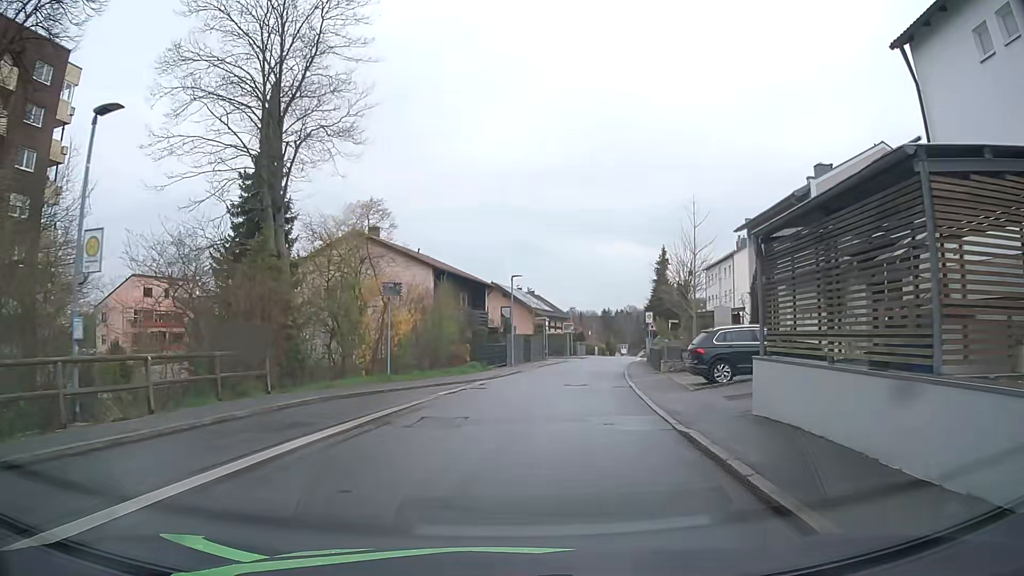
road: residential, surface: asphalt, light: Day
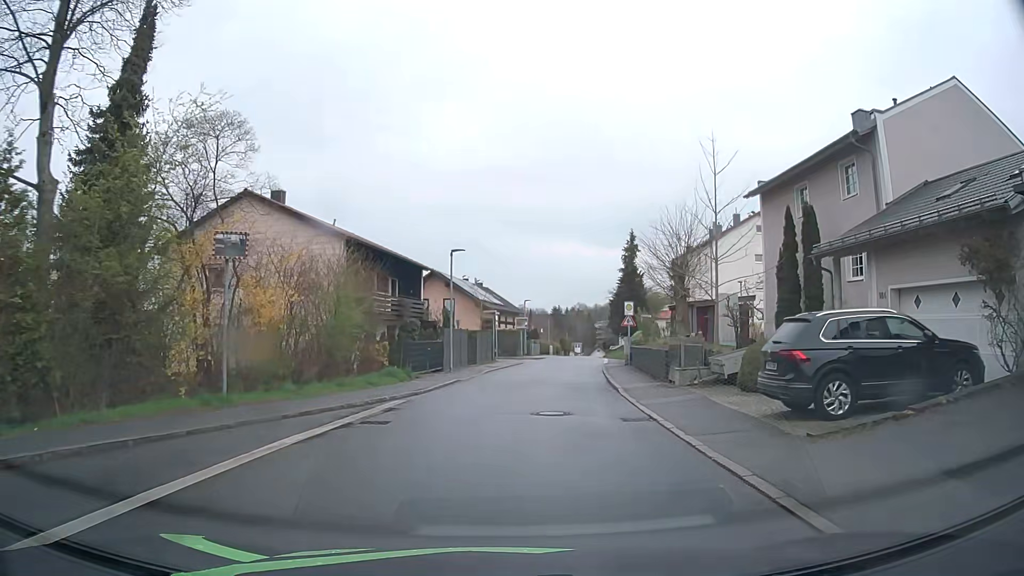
(+0.3, +9.8) m; +4°
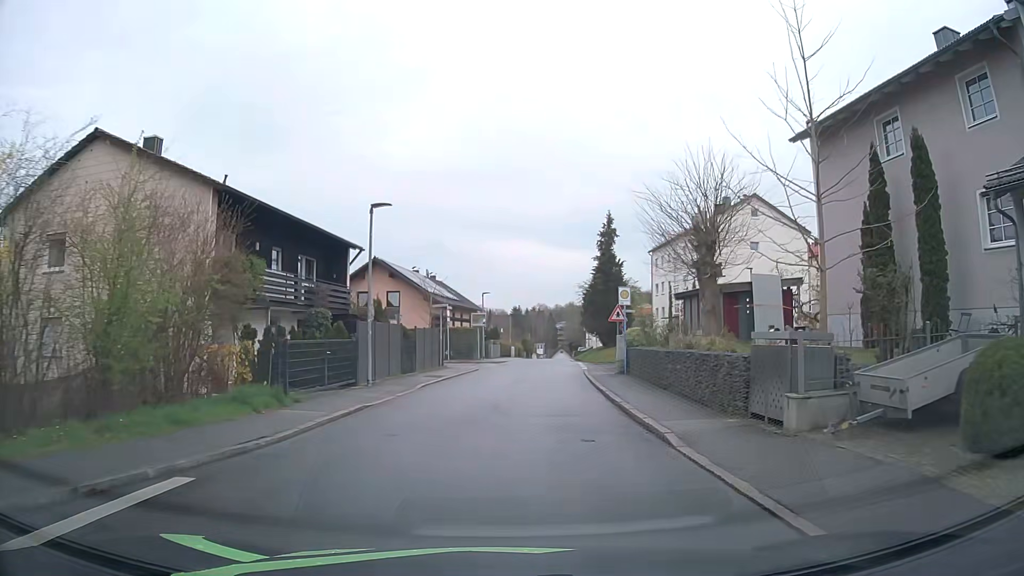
(+0.3, +9.6) m; +4°
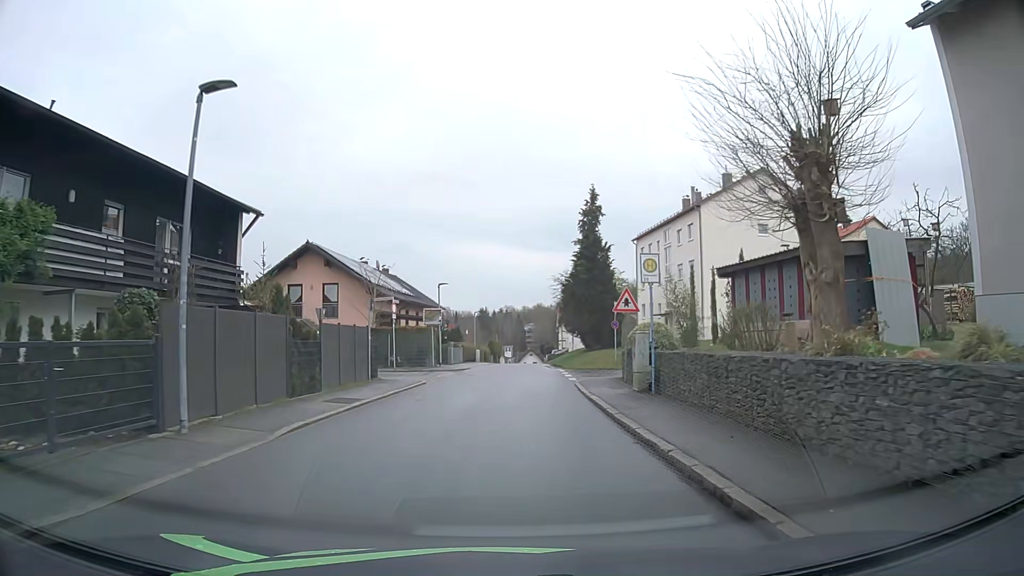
(+0.1, +9.7) m; +2°
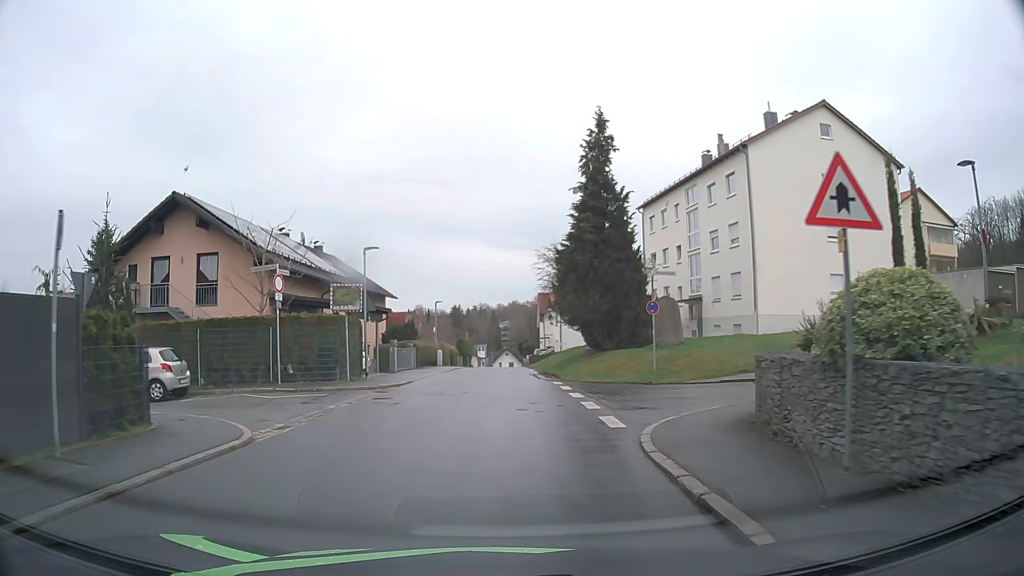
(+0.4, +15.2) m; +2°
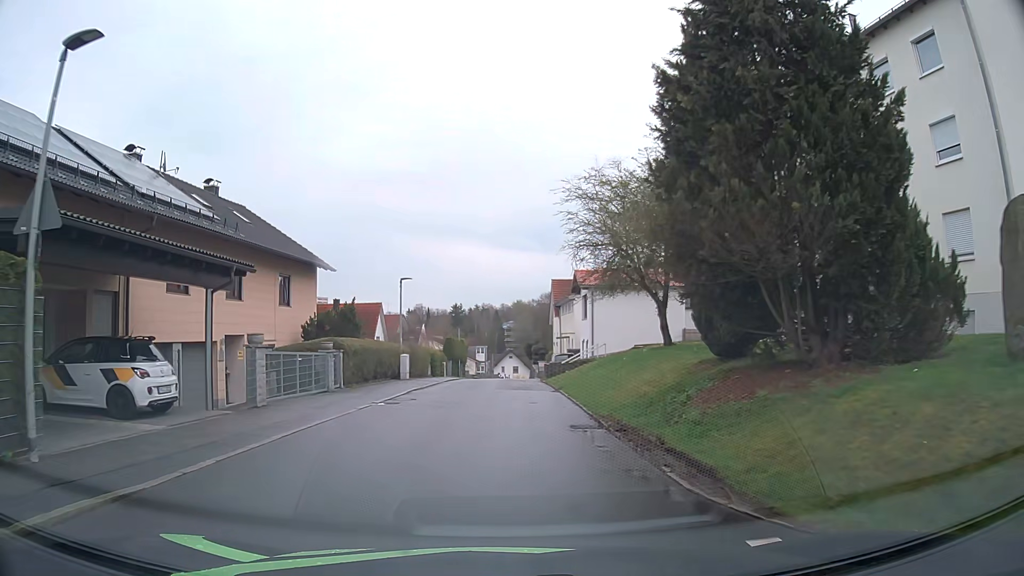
(0.0, +19.5) m; -1°
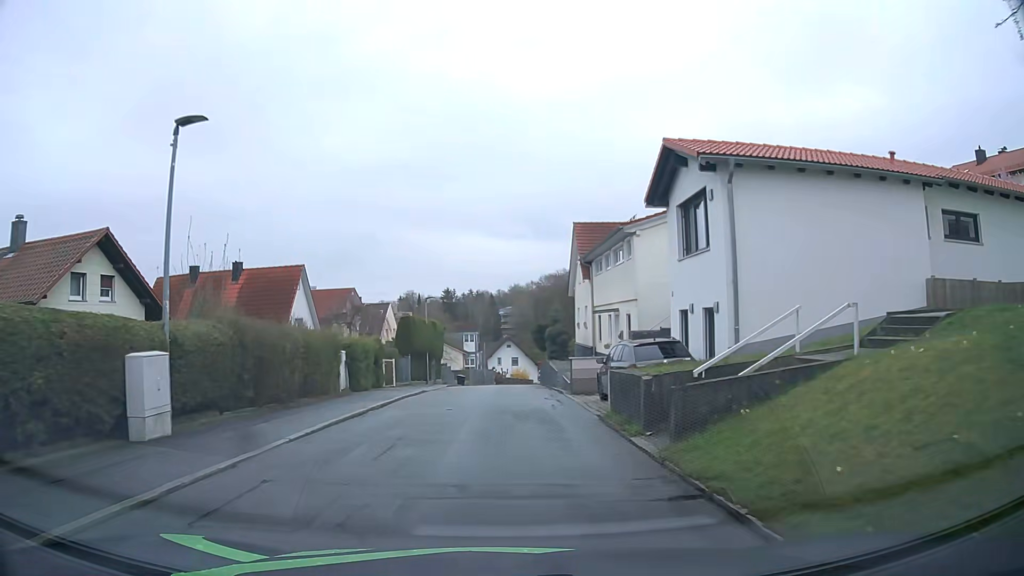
(+0.2, +24.6) m; +1°
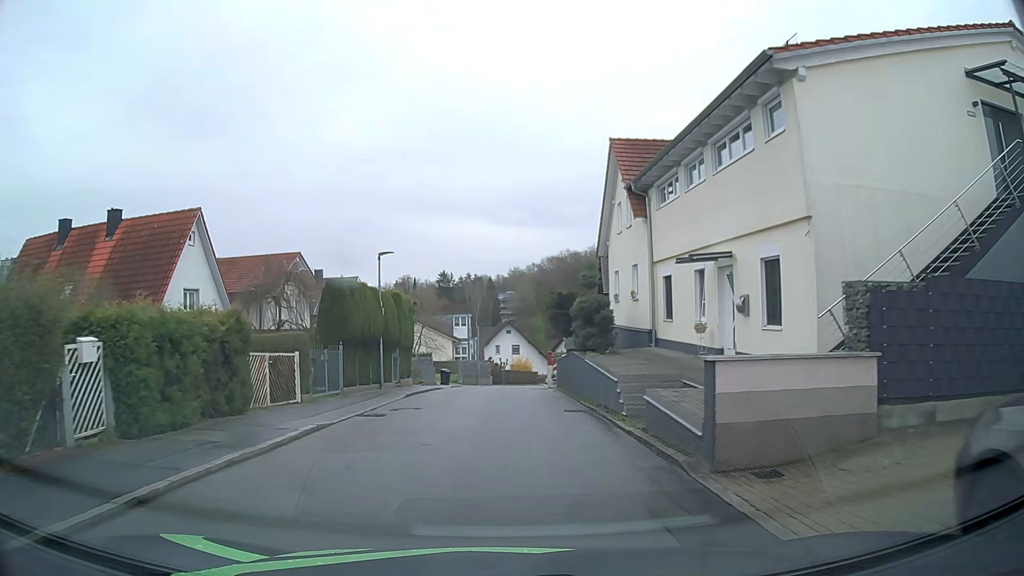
(-0.1, +14.8) m; 0°
(0, +10) (0, +20) (0, +30) (0, +40) (+1, +50) (+3, +60) (+5, +69) (+9, +79) (+12, +88) (+14, +98) m
